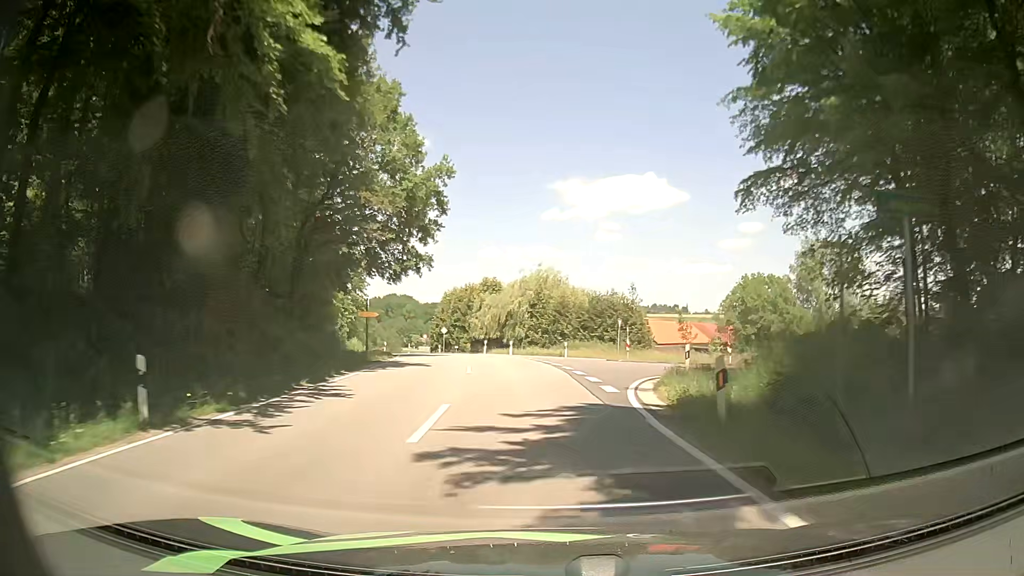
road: tertiary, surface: asphalt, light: Day
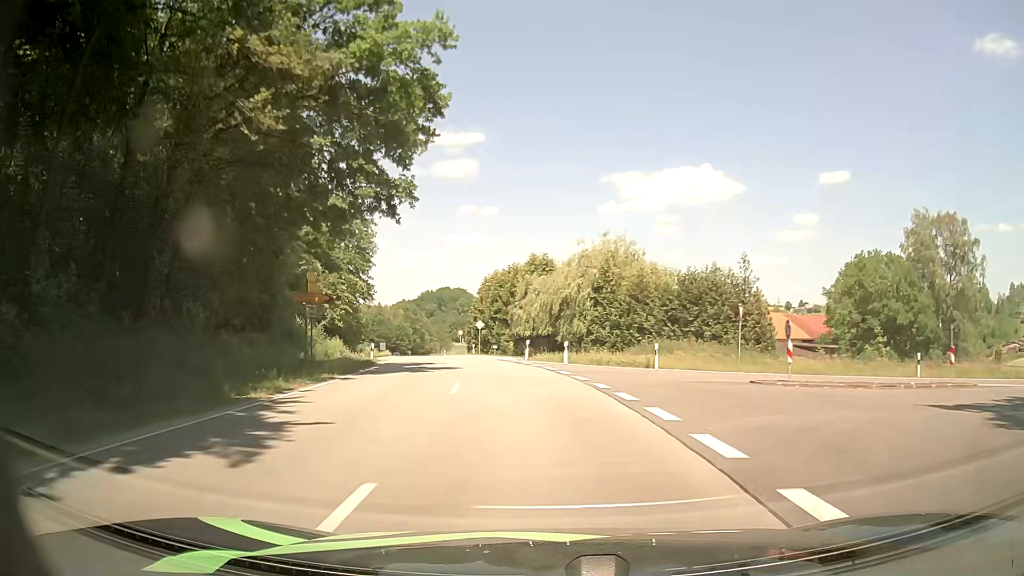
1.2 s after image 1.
(-0.7, +19.2) m; -5°
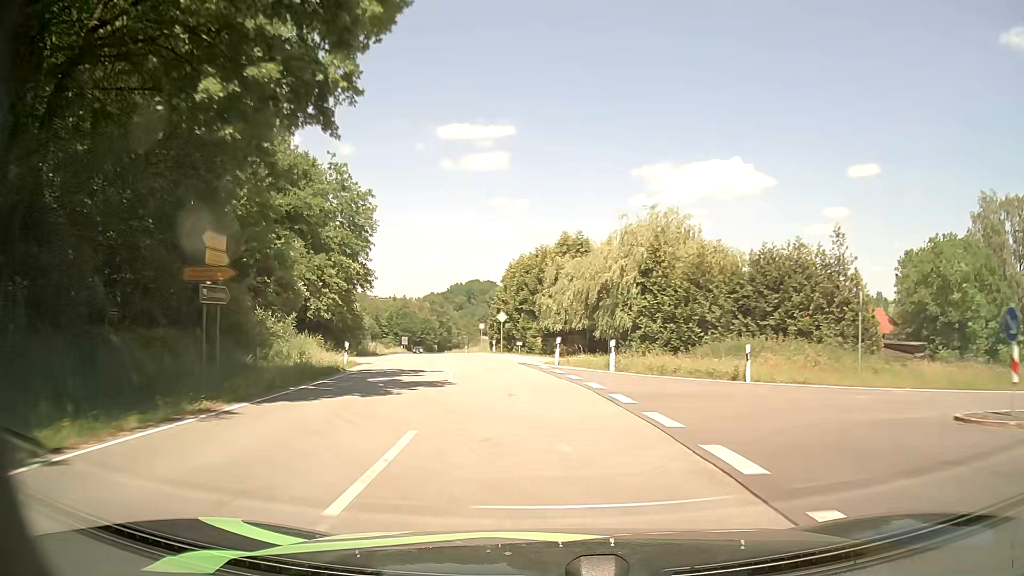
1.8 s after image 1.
(-0.2, +9.7) m; -2°
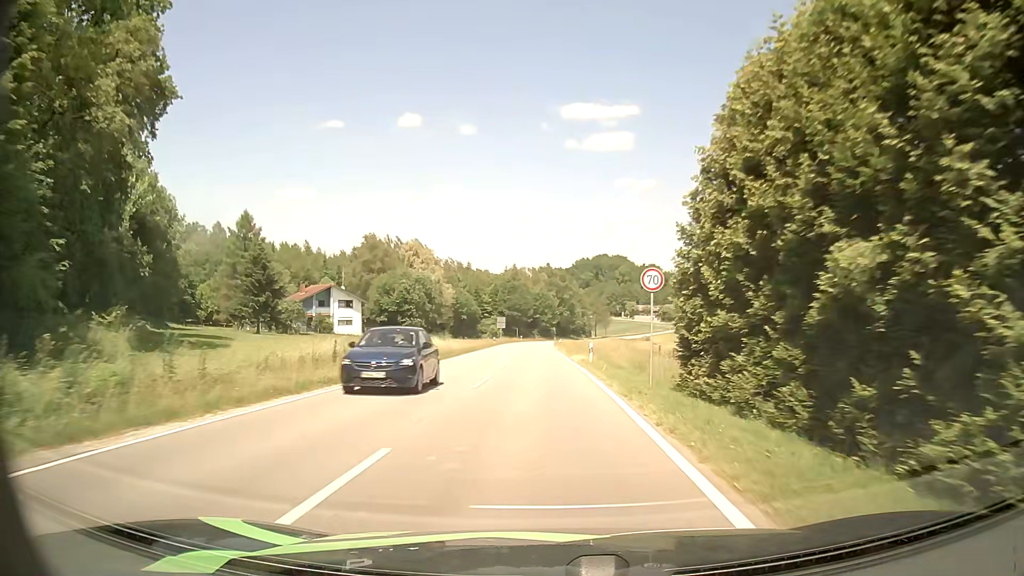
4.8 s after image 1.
(-5.9, +50.3) m; -11°
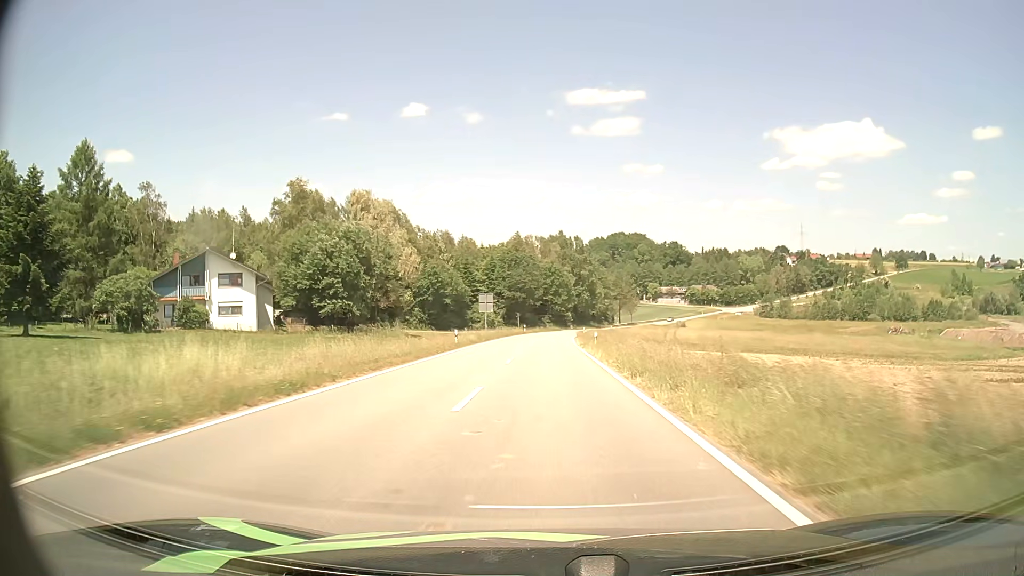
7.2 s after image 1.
(-0.6, +43.3) m; -1°
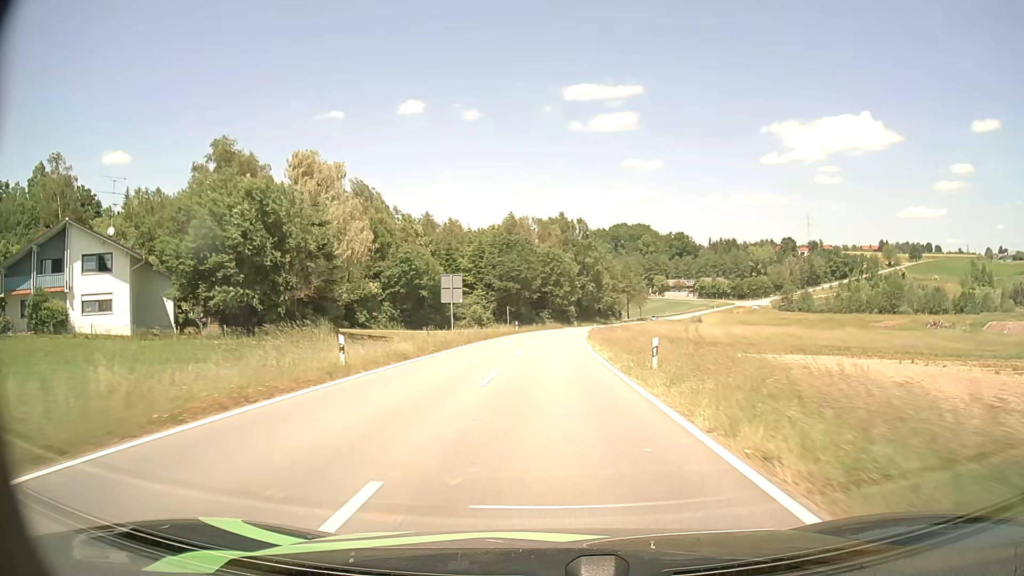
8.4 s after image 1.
(0.0, +21.3) m; 0°
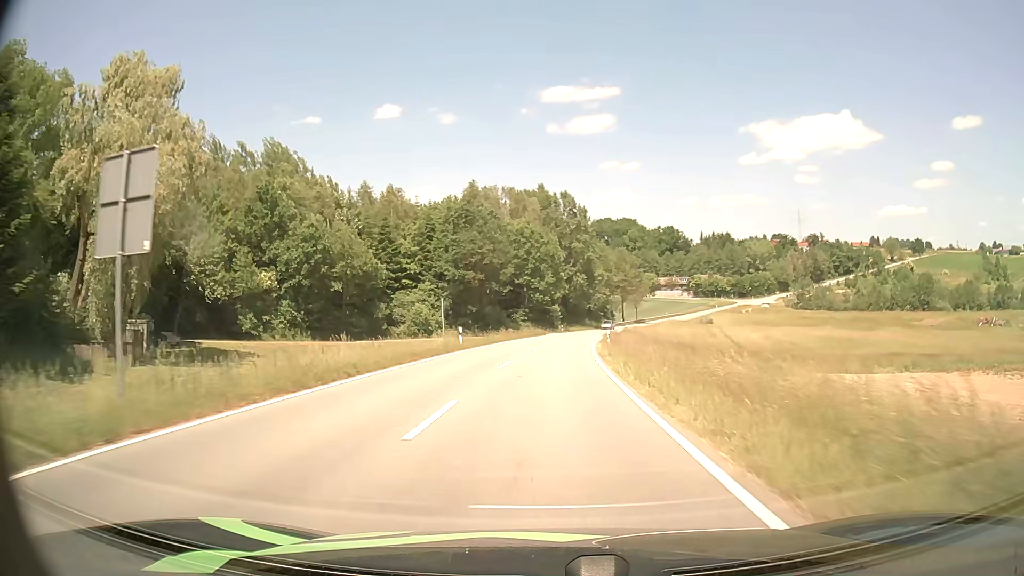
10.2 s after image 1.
(+0.4, +31.2) m; +2°
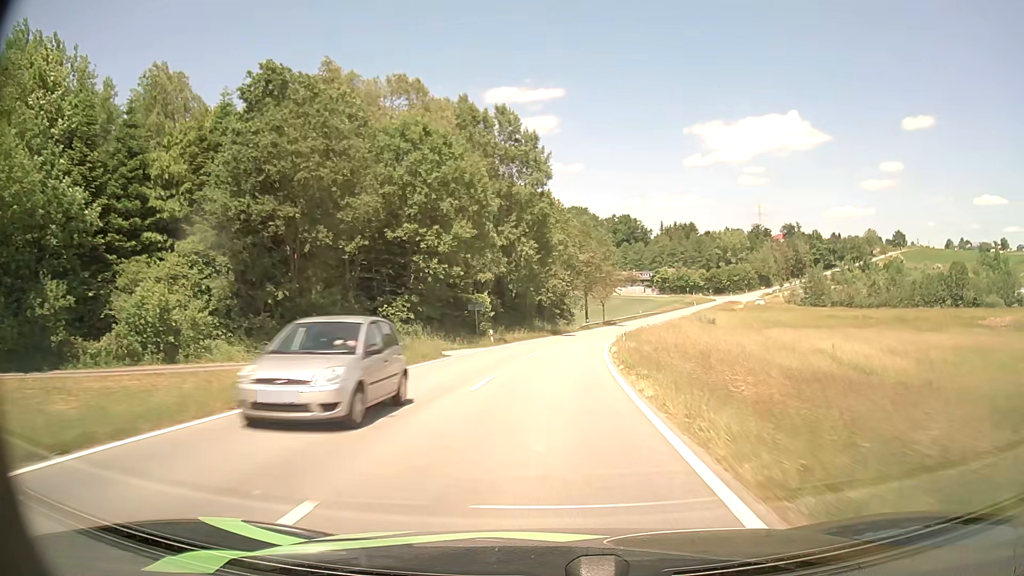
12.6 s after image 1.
(+1.6, +43.6) m; +5°
(0, +10) (0, +20) (+1, +30) (+2, +40) (+3, +50) (+5, +60) (+6, +70) (+8, +79) (+11, +89) (+13, +99) m
